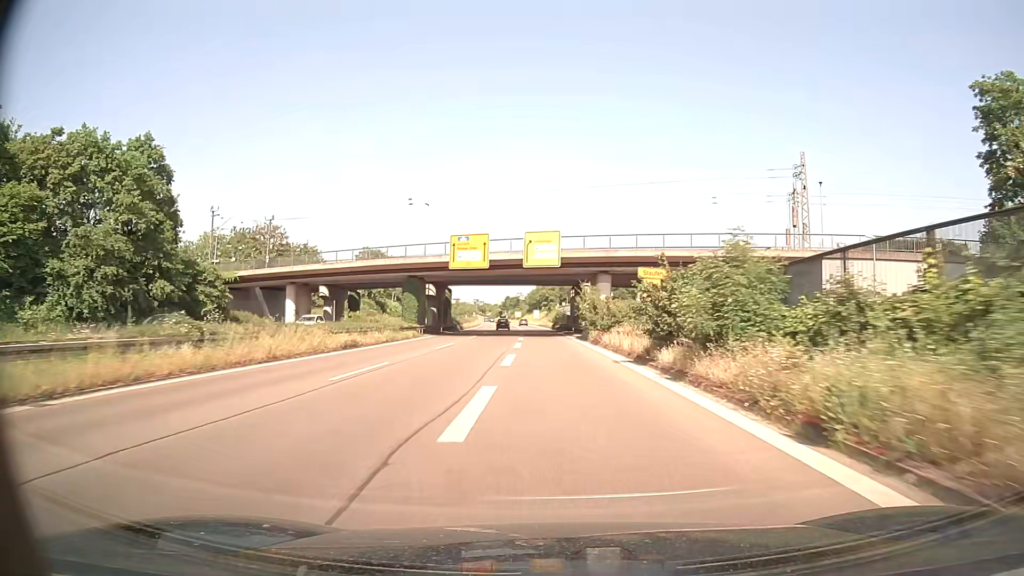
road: trunk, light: Day
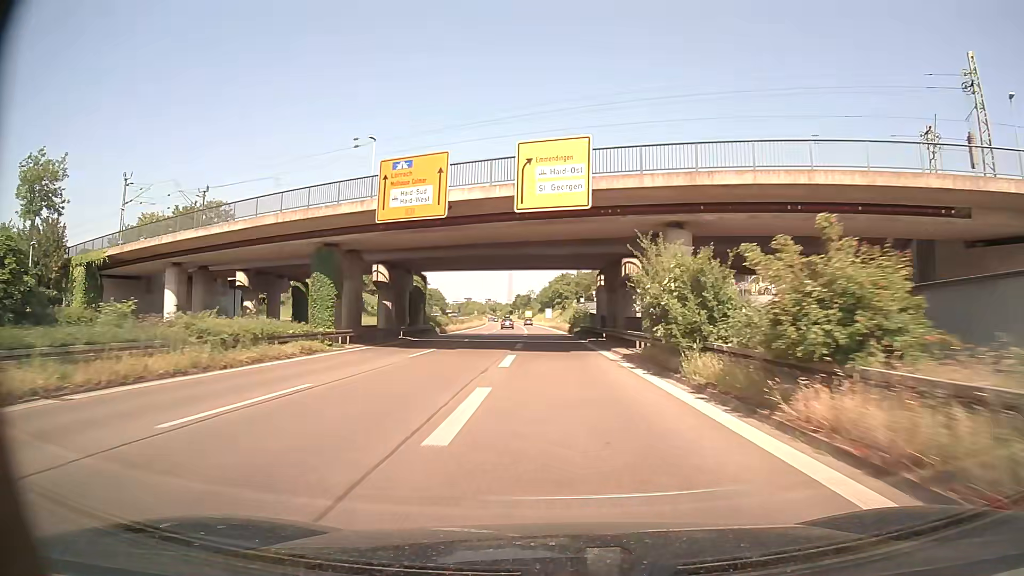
(-0.3, +24.3) m; -1°
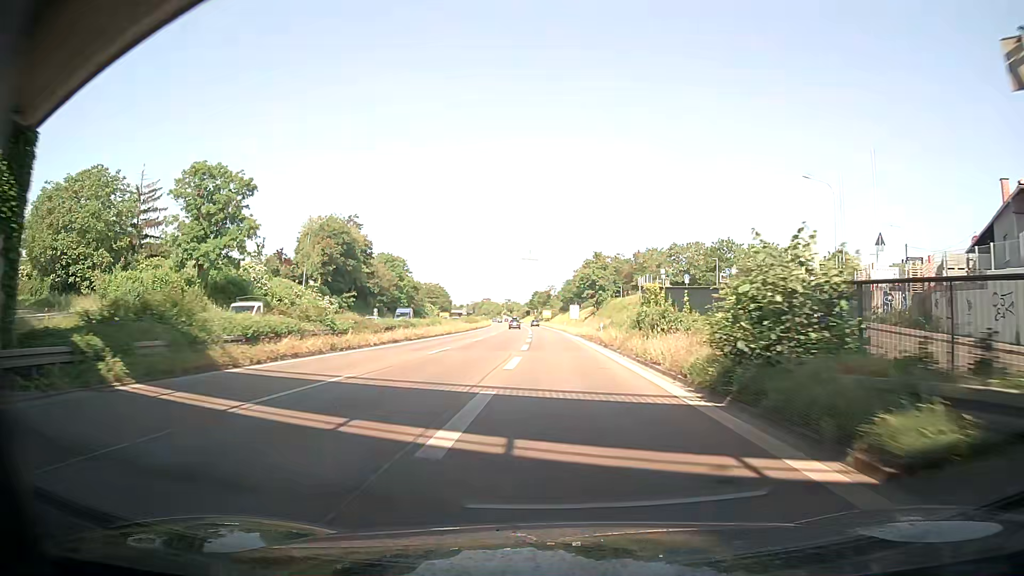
(-0.7, +48.7) m; -2°
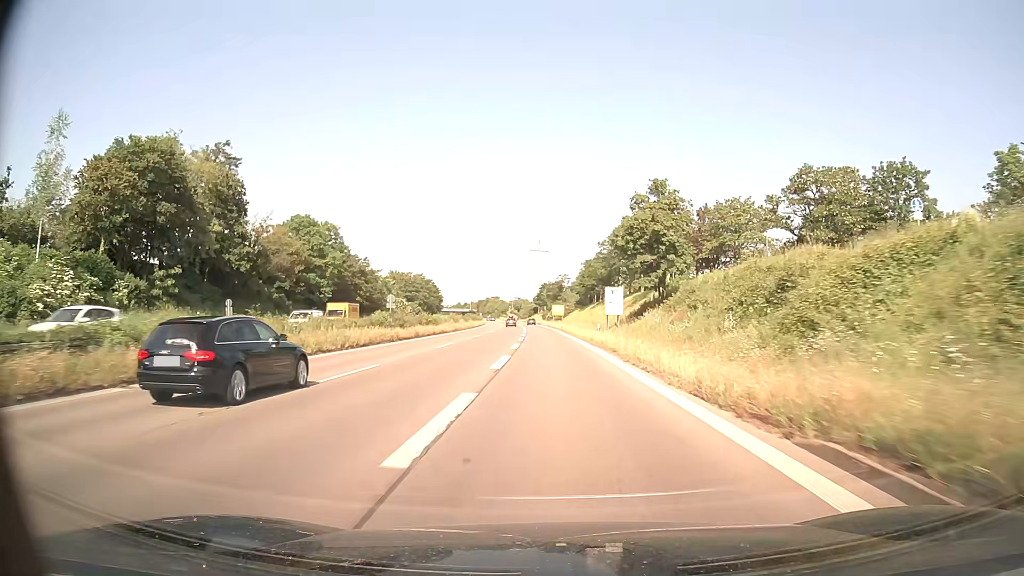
(+0.1, +48.8) m; 0°
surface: asphalt
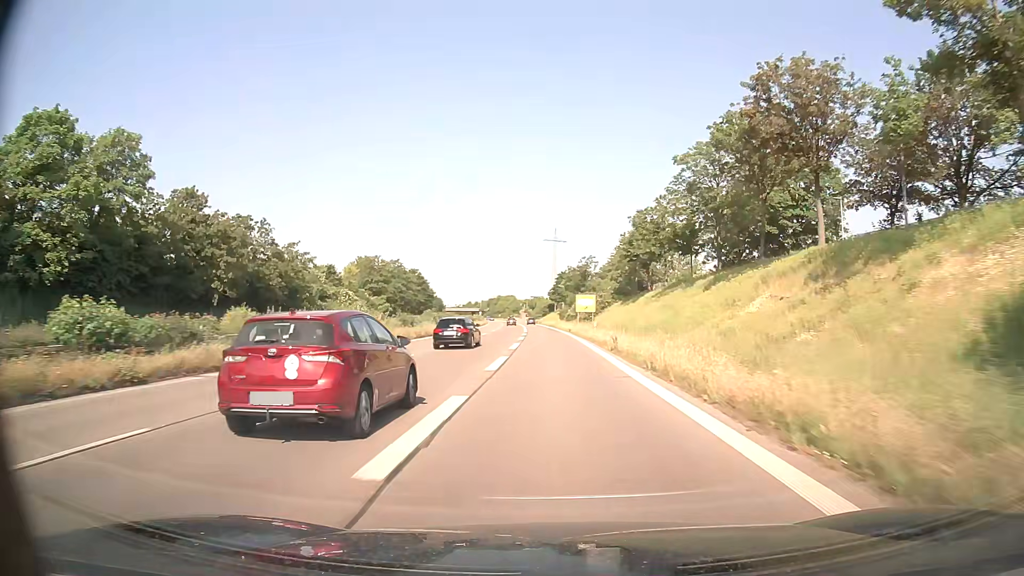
(-0.7, +48.7) m; -2°
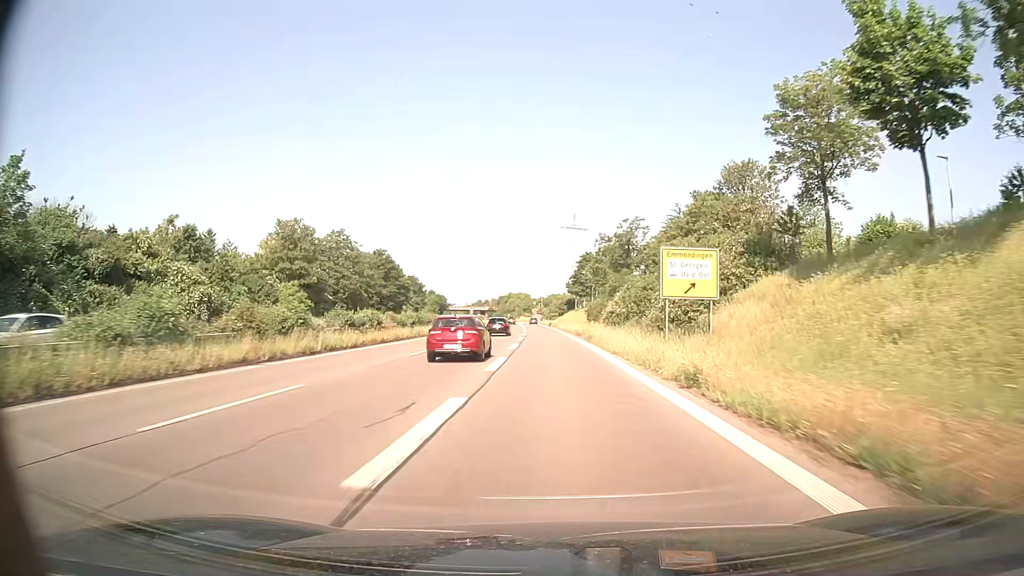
(-0.6, +48.6) m; -1°
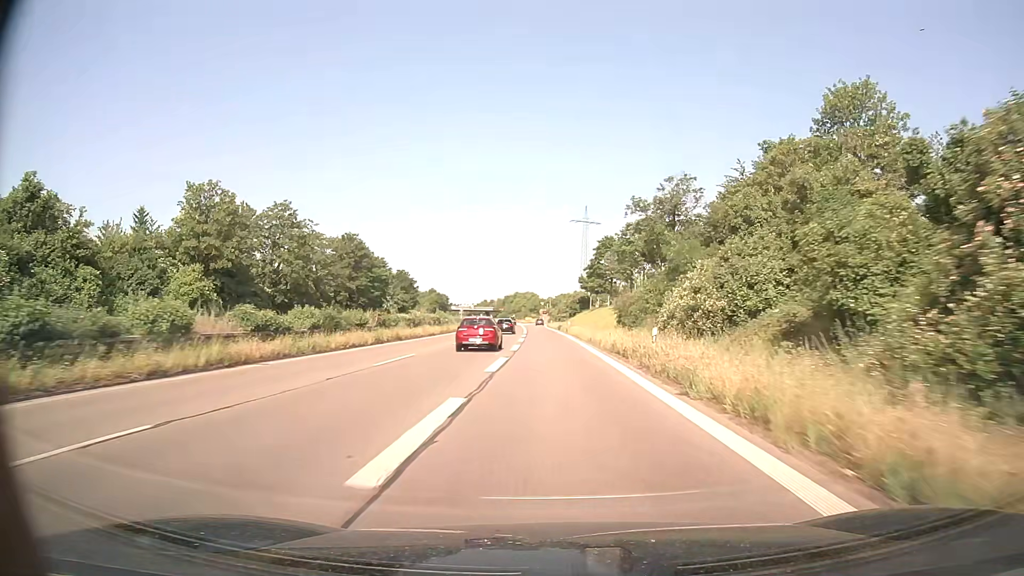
(-0.2, +24.1) m; -1°
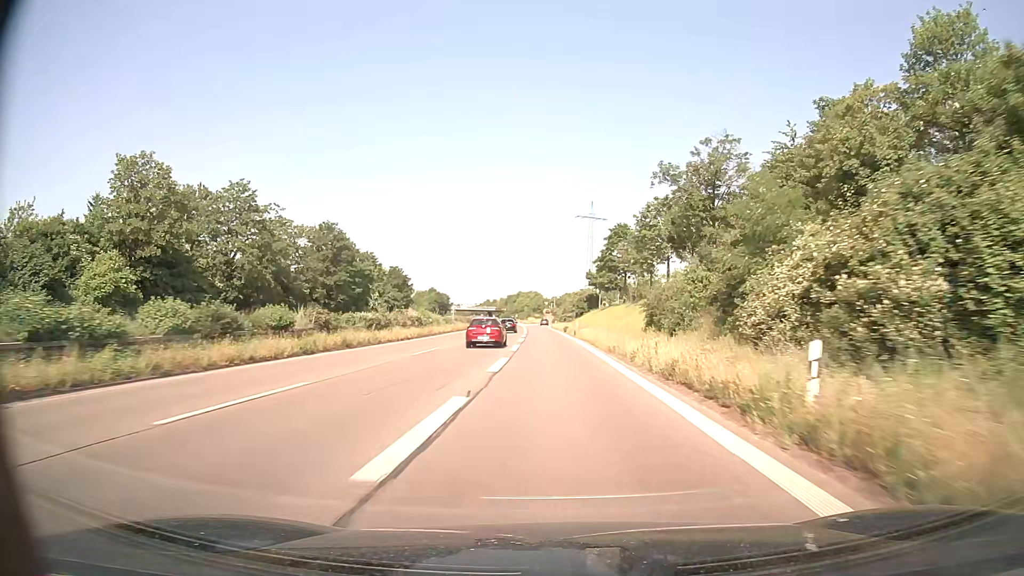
(0.0, +12.0) m; 0°
(0, +10) (0, +20) (0, +30) (-1, +40) (-1, +50) (-1, +60) (-1, +70) (-2, +80) (-2, +90) (-2, +100) m
